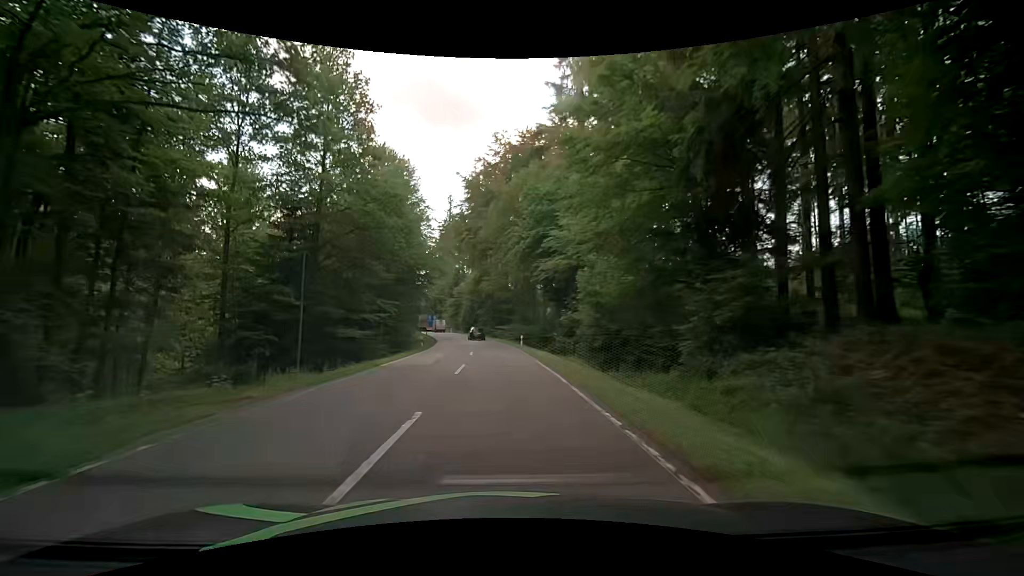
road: secondary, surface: asphalt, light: Day
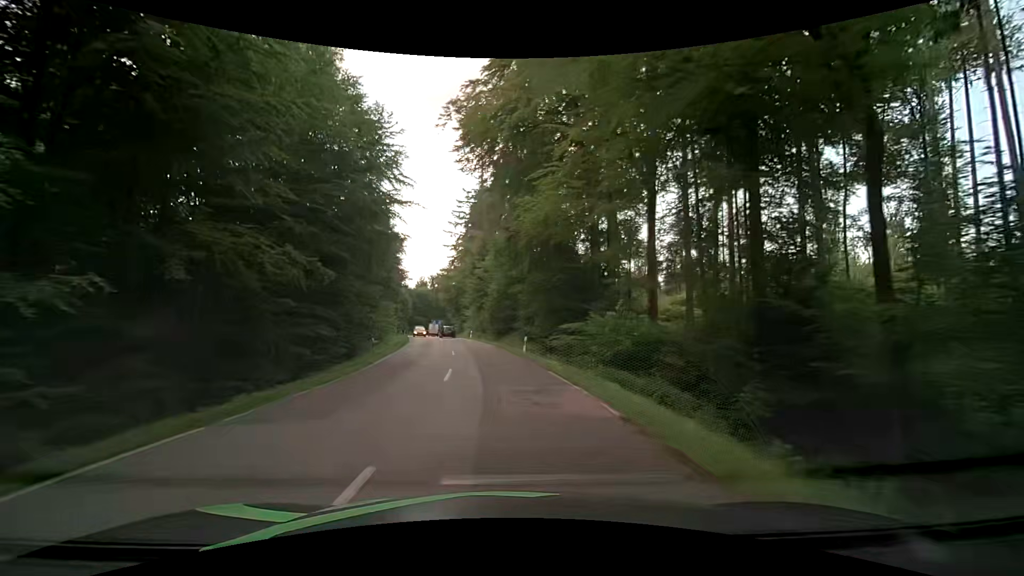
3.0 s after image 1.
(-1.8, +45.5) m; -5°
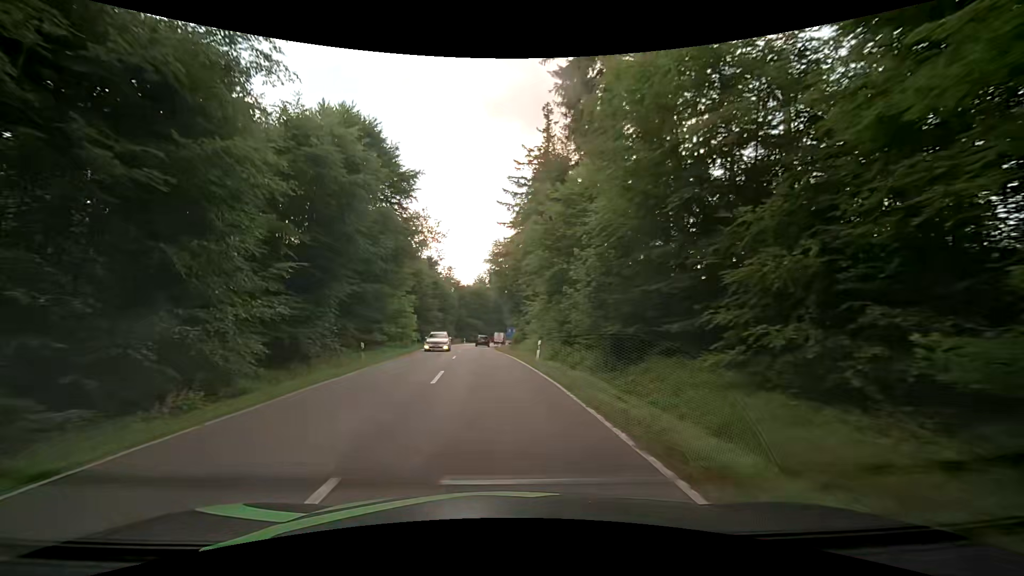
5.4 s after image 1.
(-2.3, +36.3) m; -7°
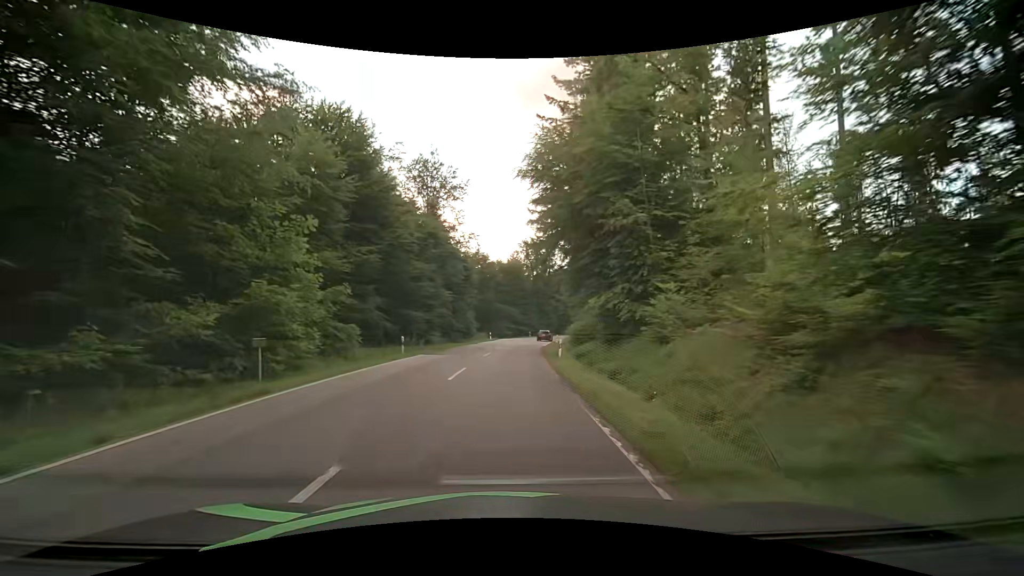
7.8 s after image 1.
(-1.6, +36.5) m; -4°
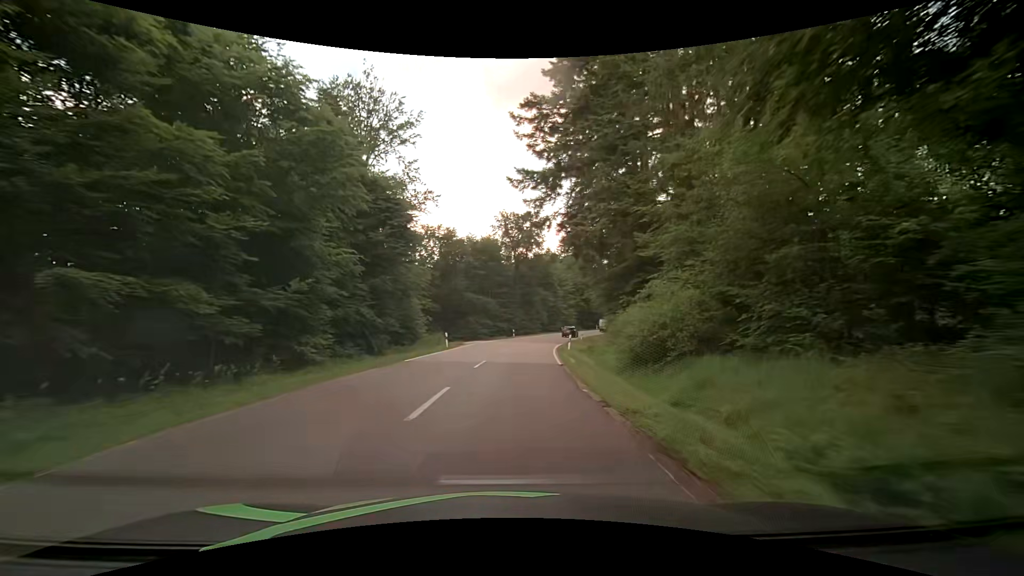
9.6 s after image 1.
(+0.3, +27.7) m; +3°
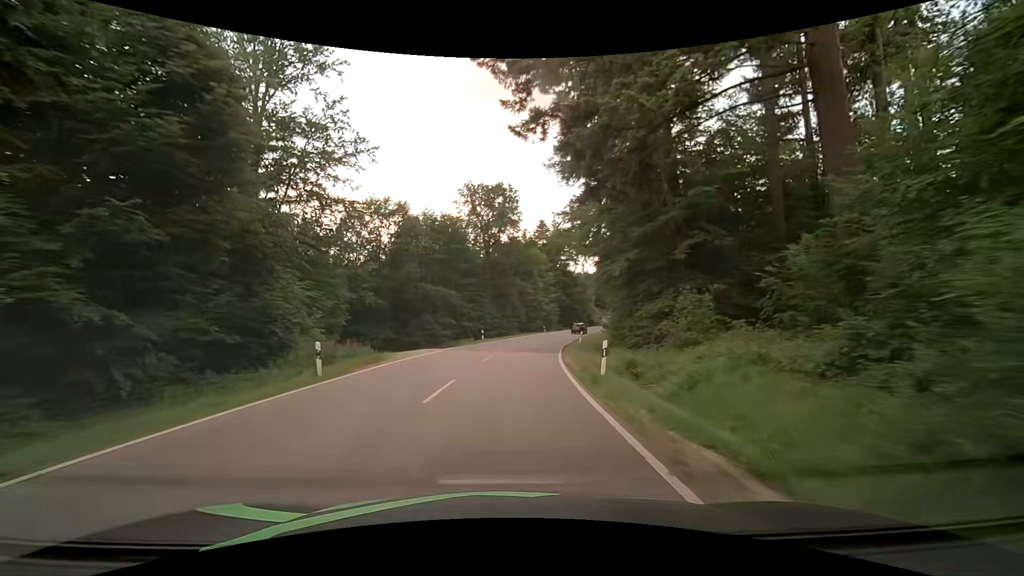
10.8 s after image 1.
(+0.4, +18.5) m; +2°
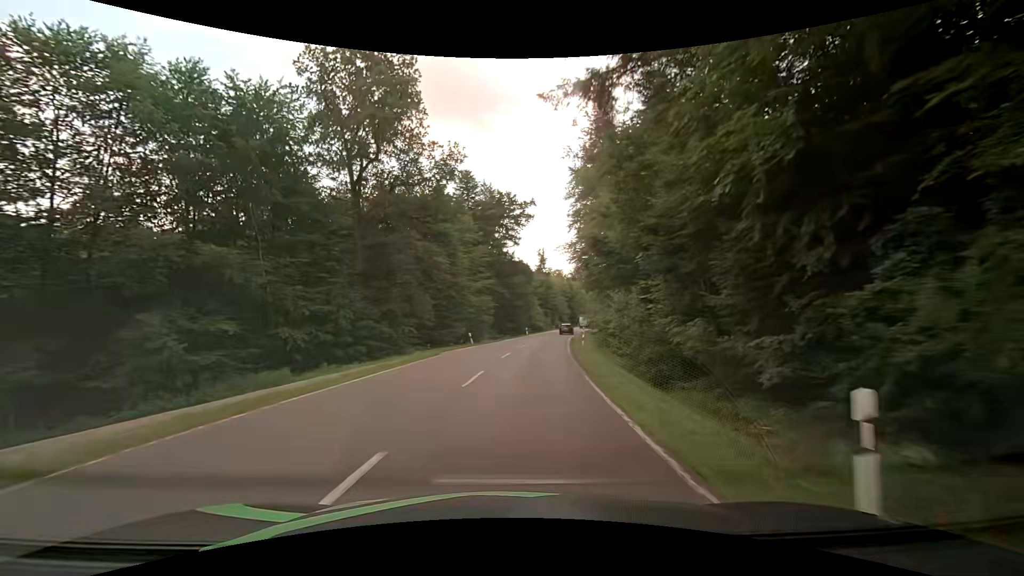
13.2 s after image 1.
(+2.7, +37.9) m; +8°
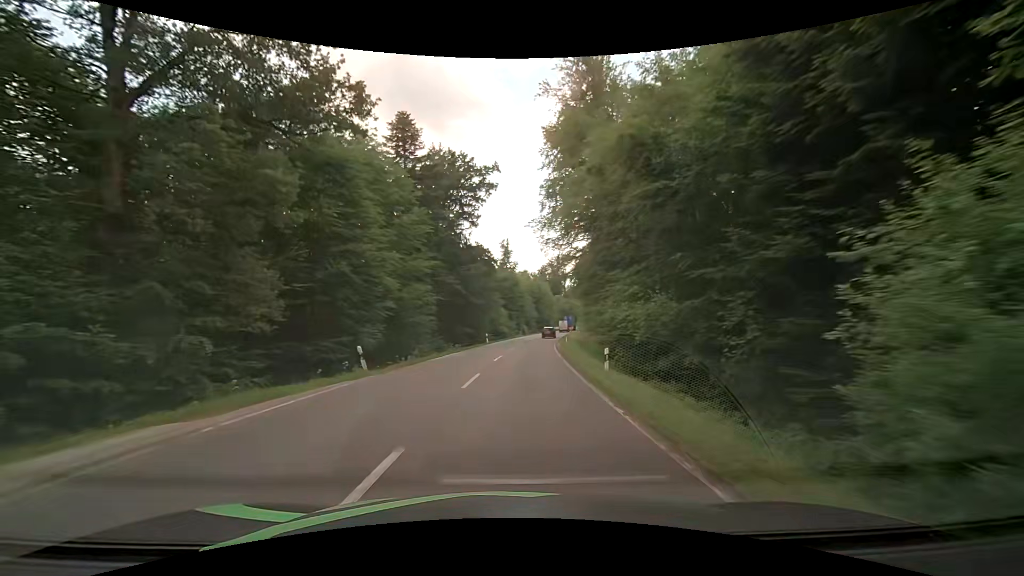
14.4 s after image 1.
(+1.0, +20.2) m; +6°
